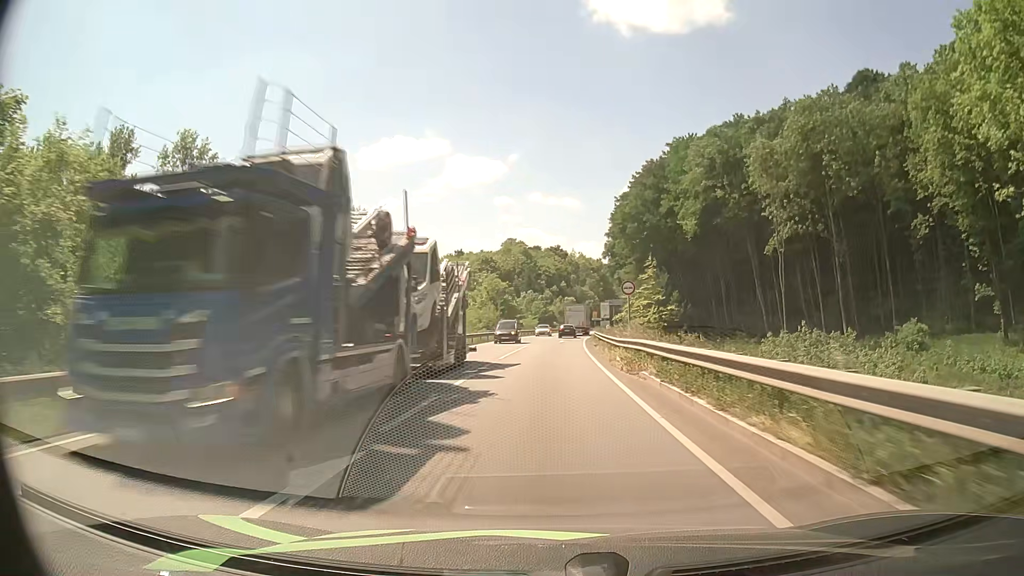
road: primary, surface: asphalt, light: Day
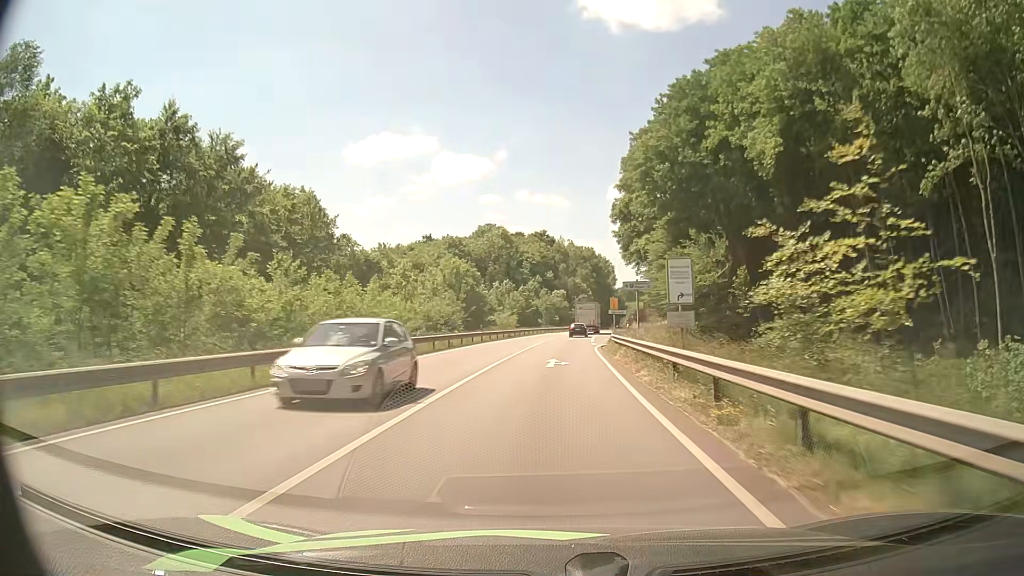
(+0.4, +31.6) m; +1°
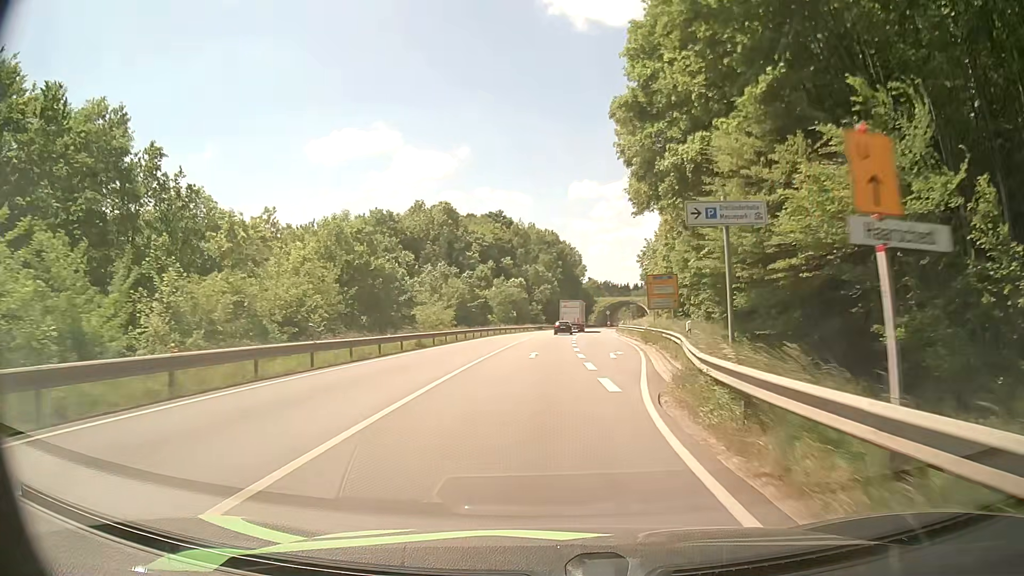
(+0.6, +30.6) m; +3°
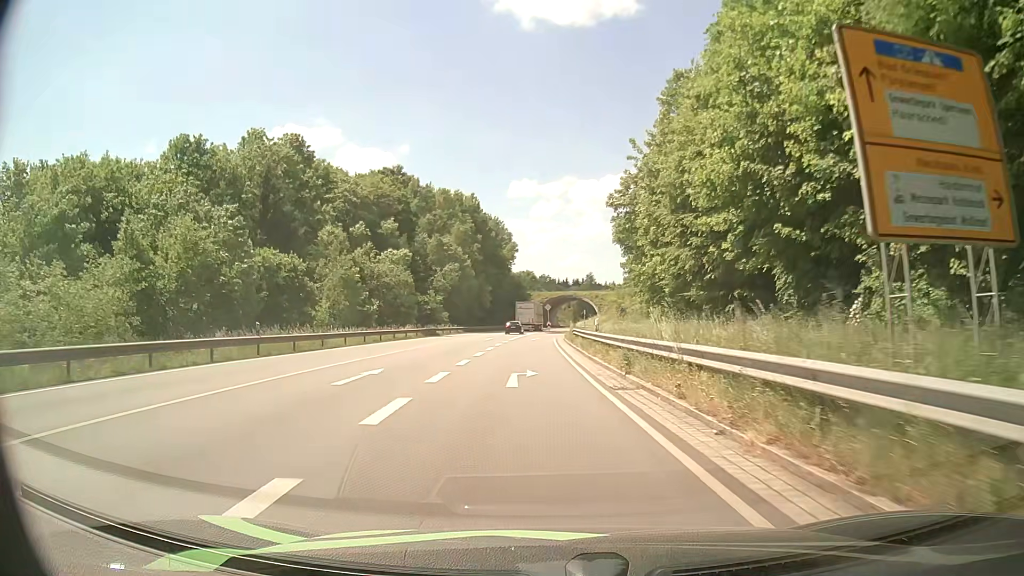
(+3.4, +46.1) m; +5°
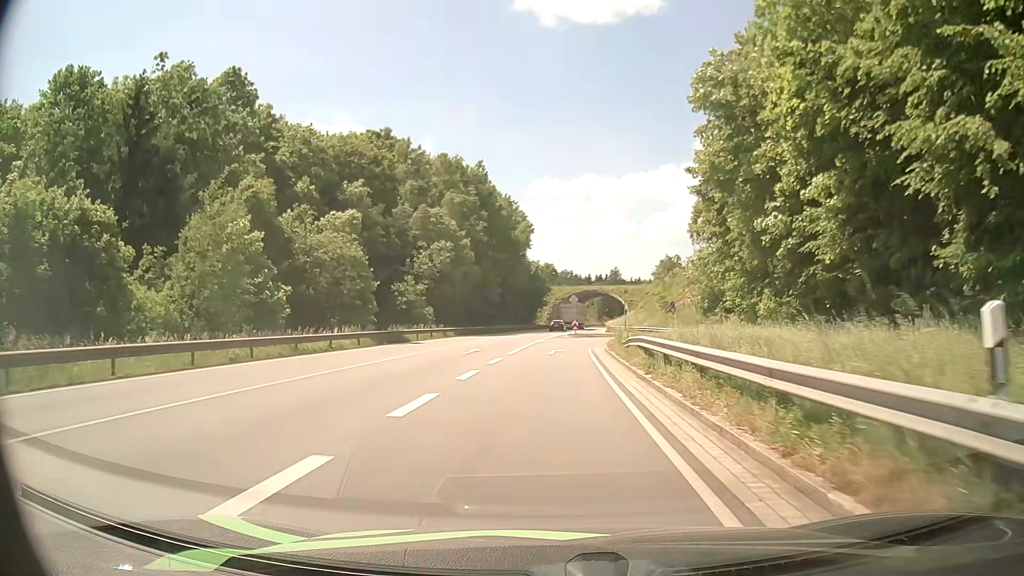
(-0.2, +22.8) m; -1°
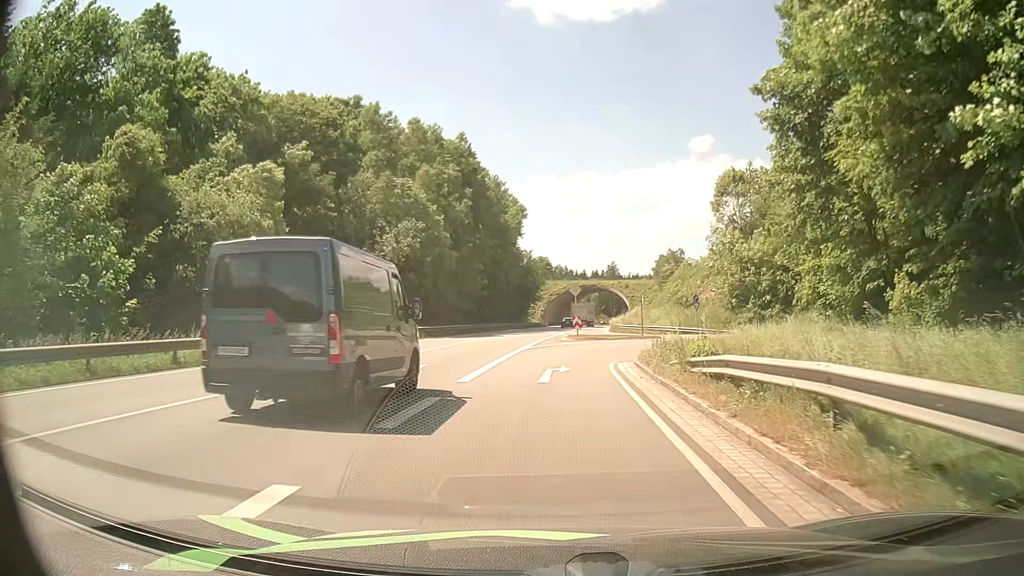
(0.0, +13.1) m; 0°
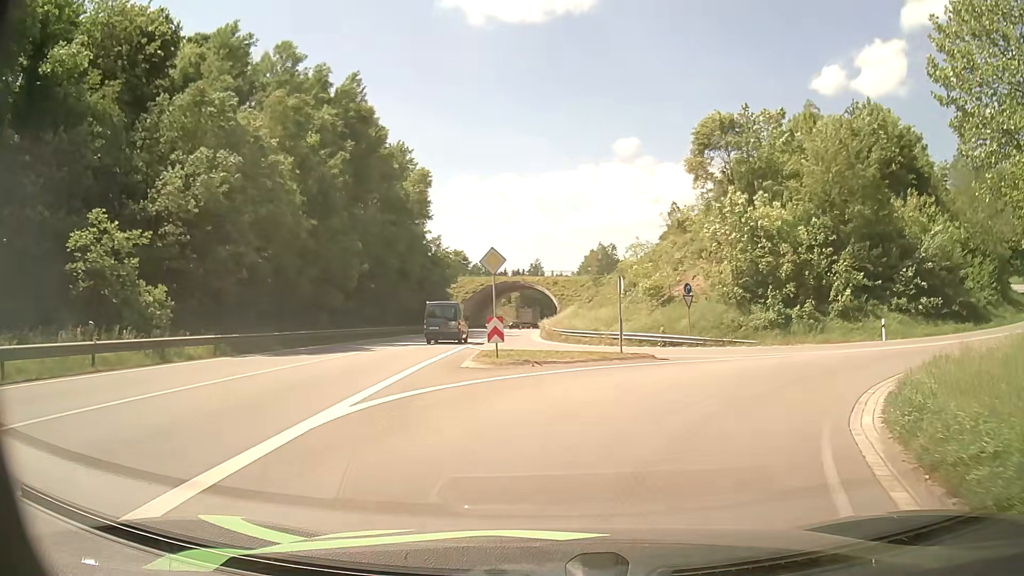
(+0.7, +20.5) m; +7°
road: primary_link
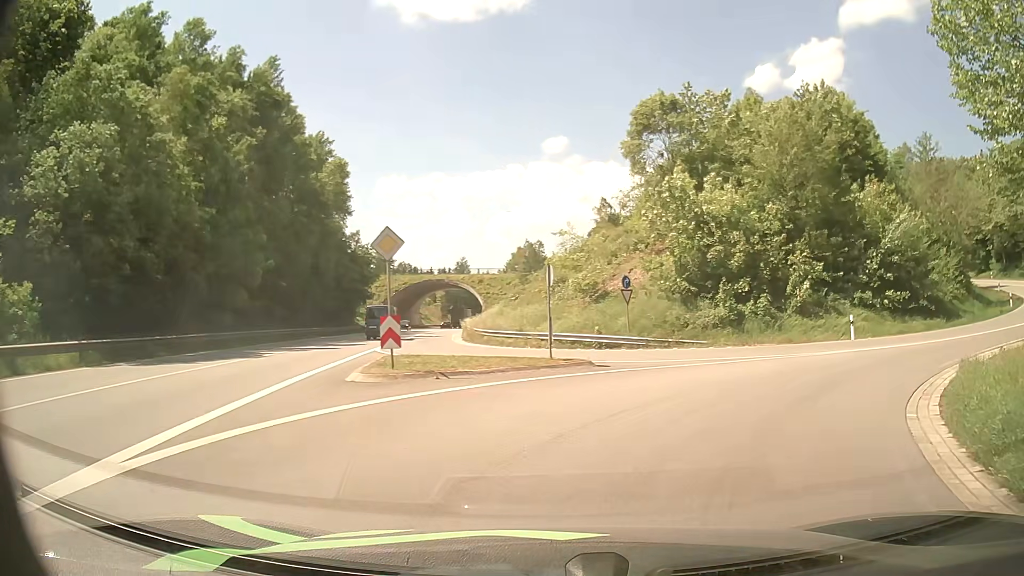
(+0.2, +4.3) m; +6°
(+2, +10) (+9, +17) (+17, +22) (+26, +26) (+35, +32) (+42, +39) (+48, +47) (+53, +55) (+56, +65) (+57, +75) m
